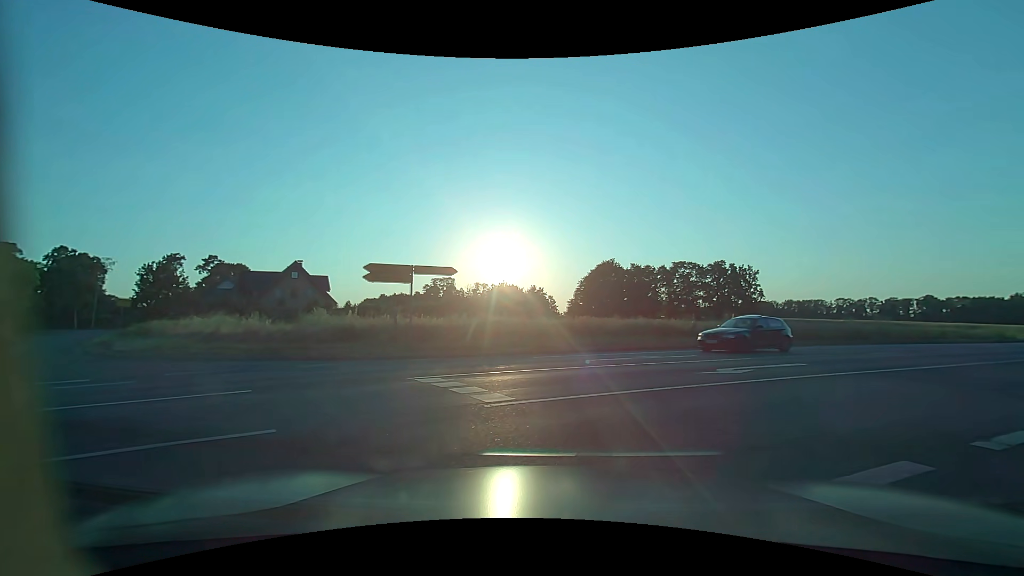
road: tertiary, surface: asphalt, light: Day
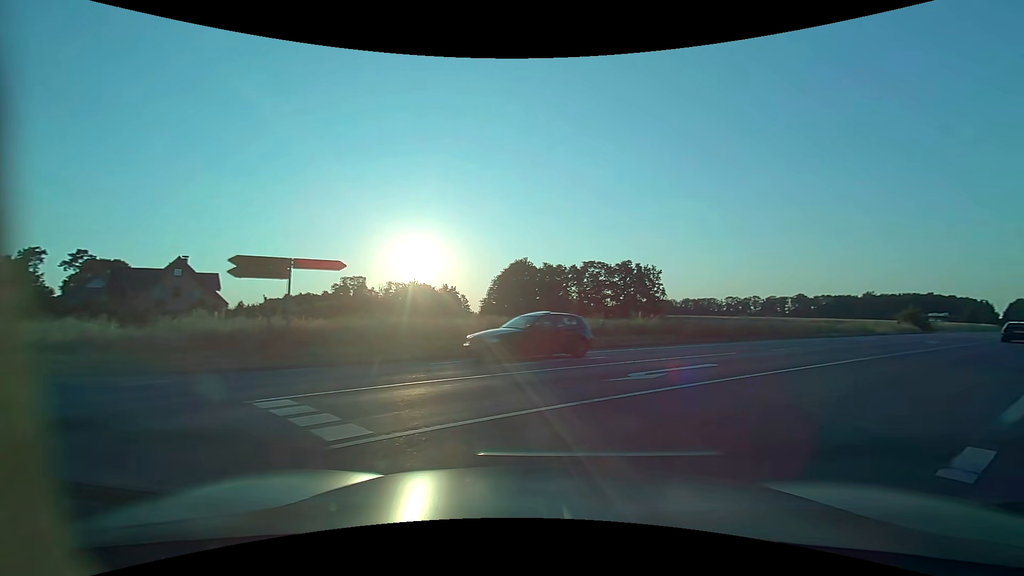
(+0.1, +2.1) m; +10°
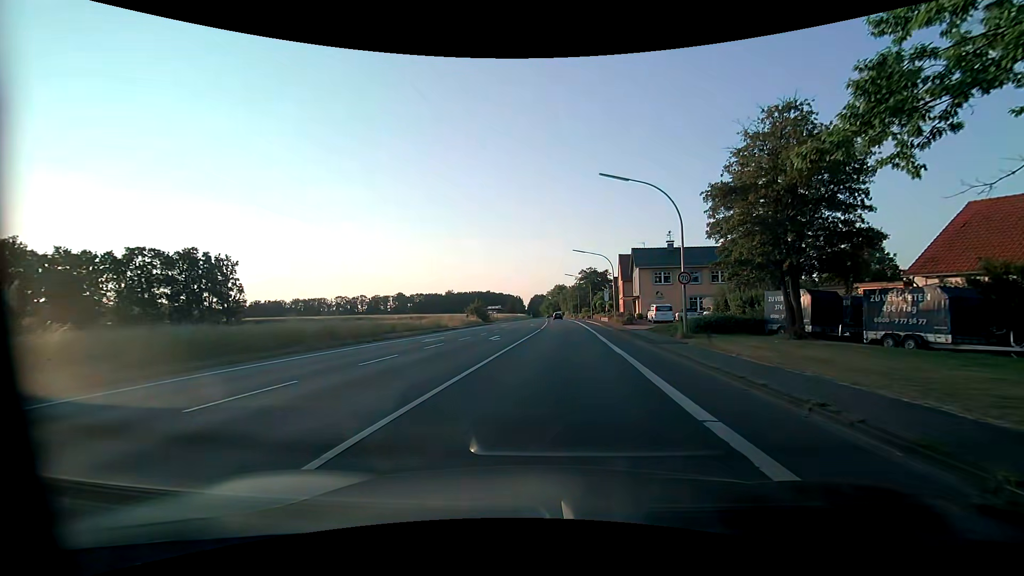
(+6.8, +12.8) m; +41°
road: primary
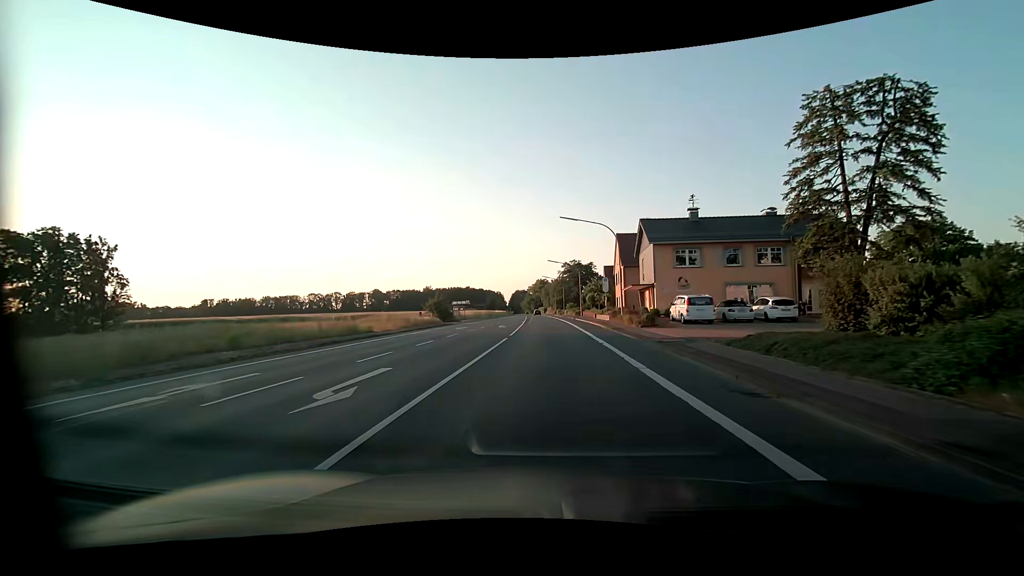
(+0.6, +18.0) m; +2°
